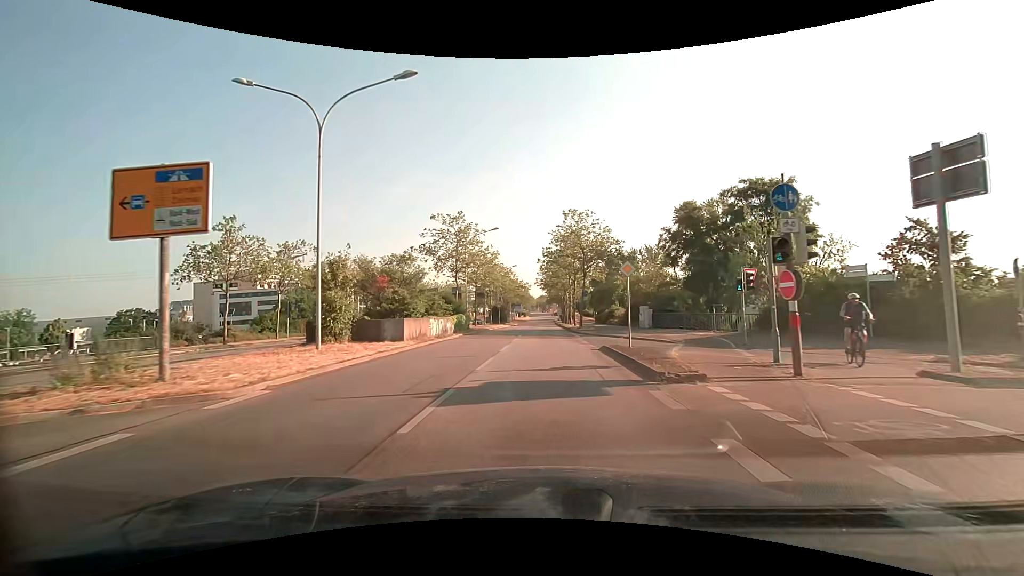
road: primary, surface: asphalt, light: Day
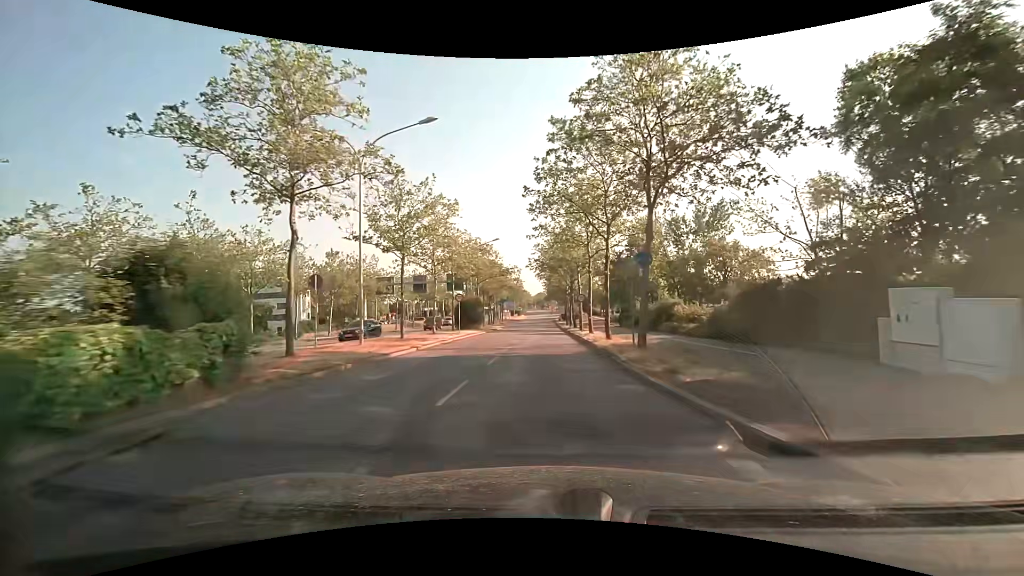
(0.0, +28.2) m; 0°
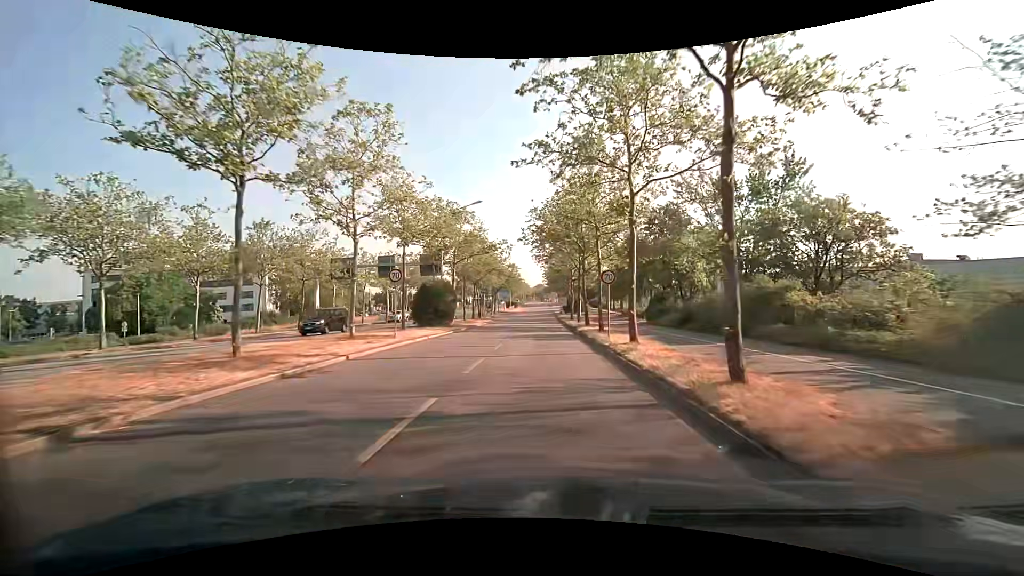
(0.0, +15.0) m; 0°
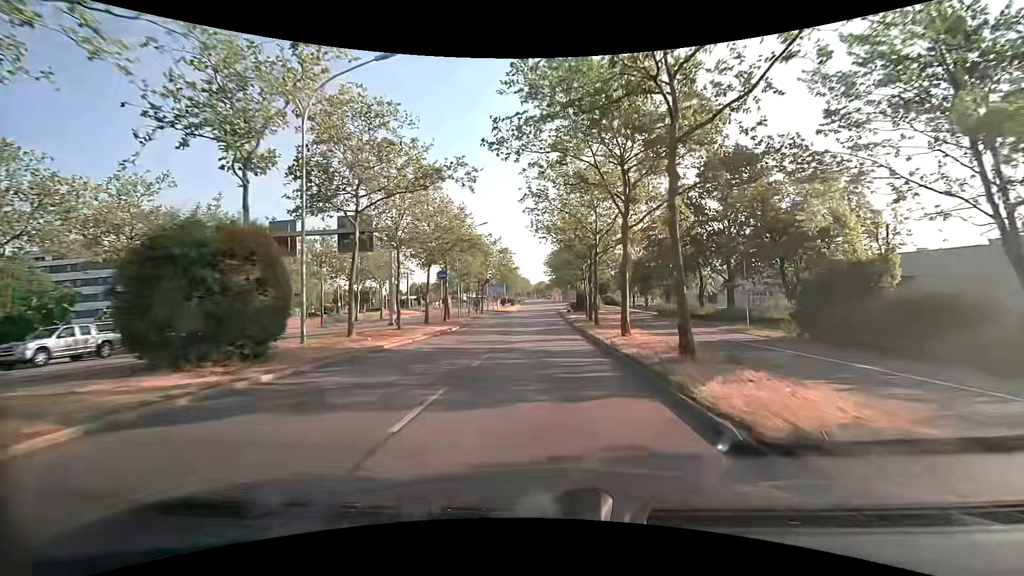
(0.0, +22.9) m; 0°
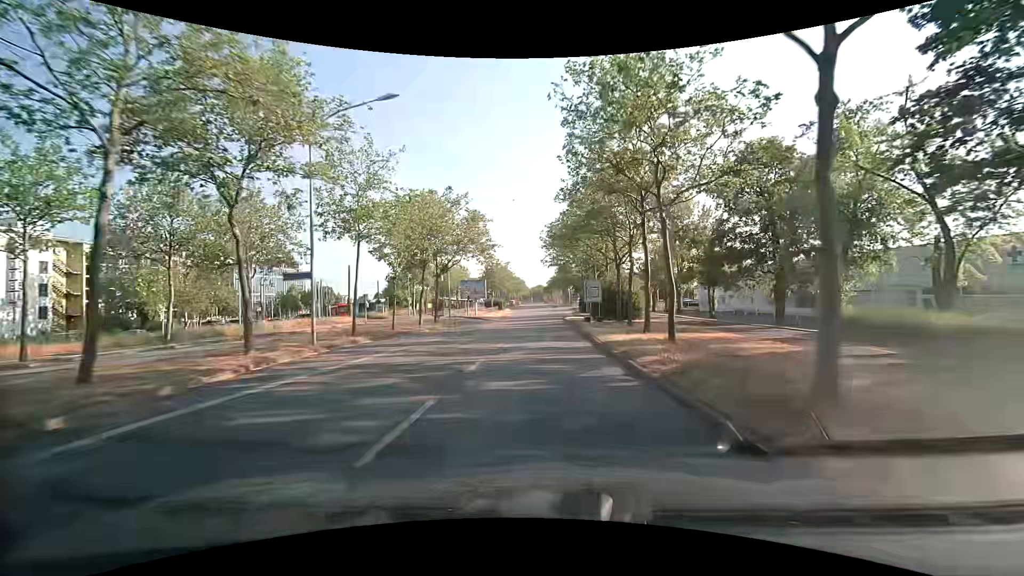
(0.0, +31.2) m; +1°
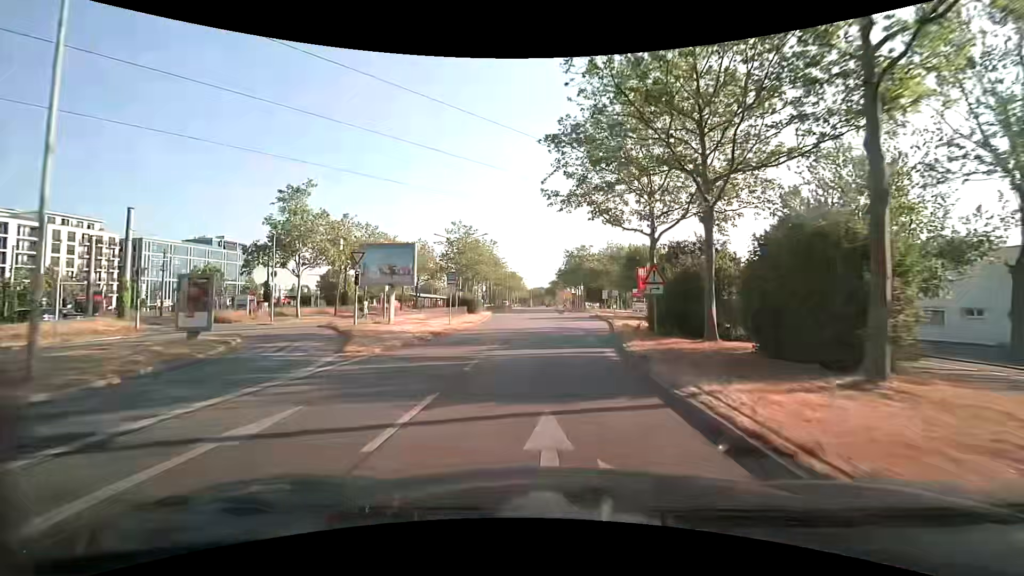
(-0.5, +41.5) m; -1°
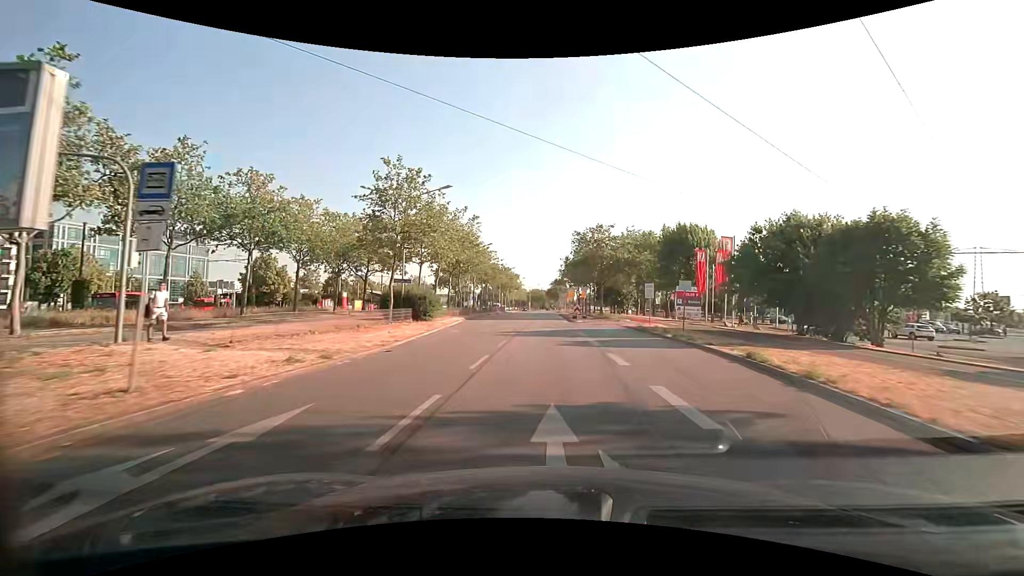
(-0.1, +24.8) m; 0°
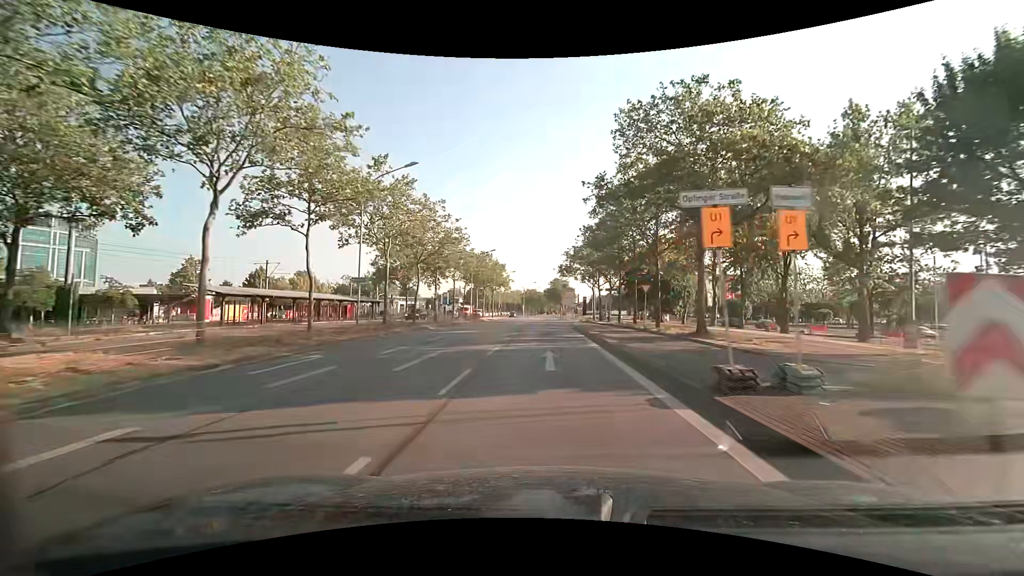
(+0.1, +40.3) m; 0°
